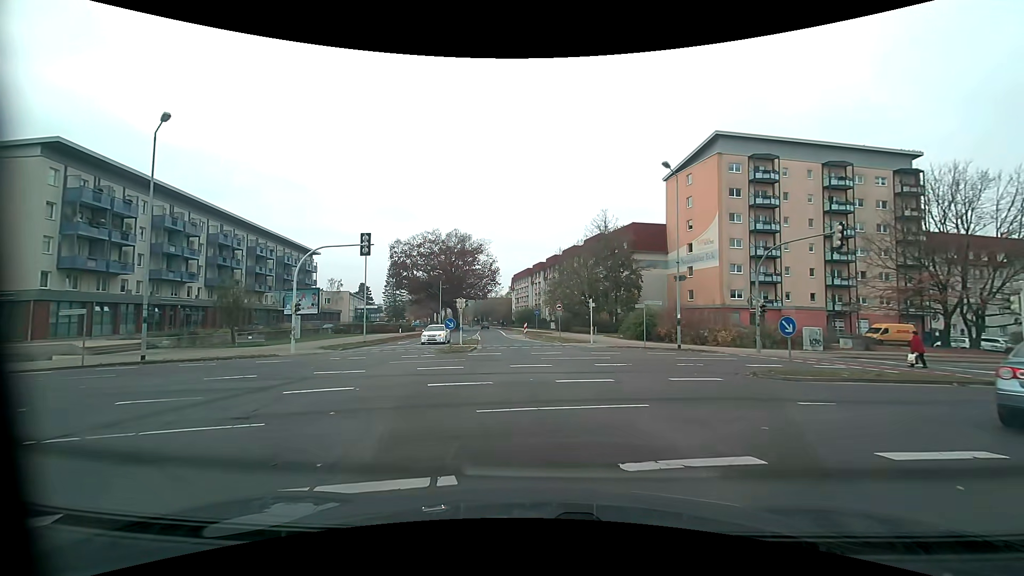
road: tertiary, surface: asphalt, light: Day
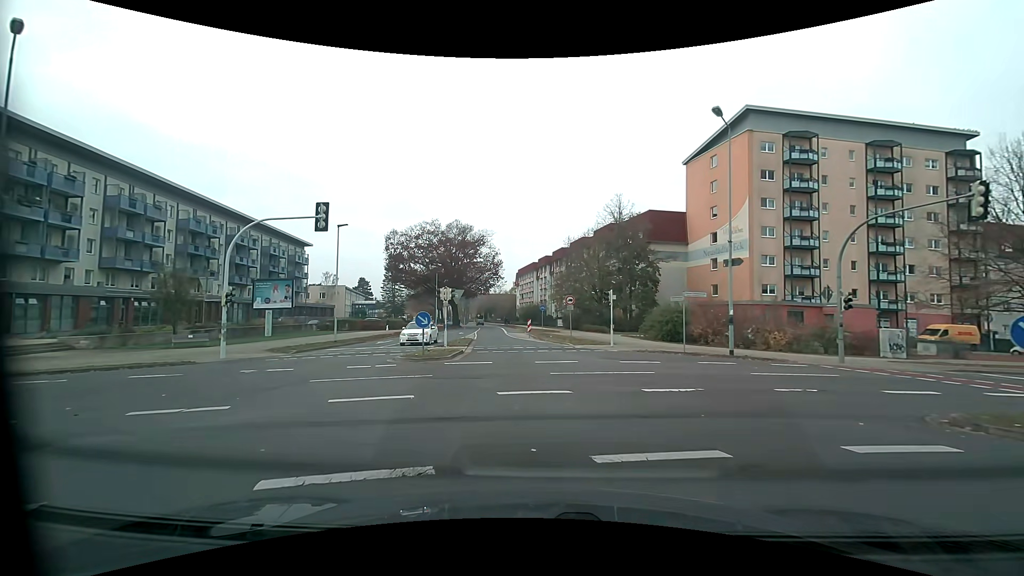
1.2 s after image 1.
(0.0, +7.2) m; 0°
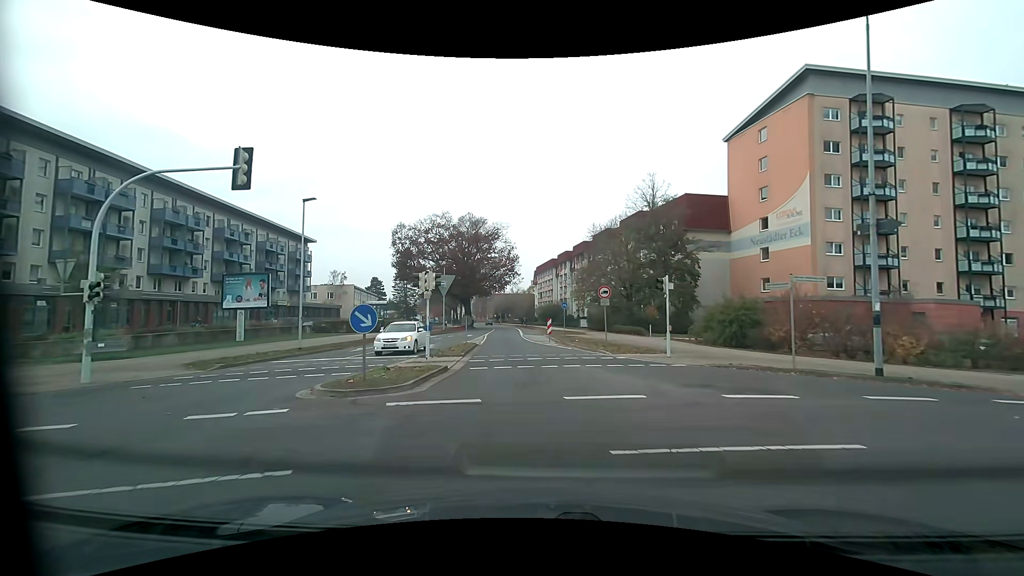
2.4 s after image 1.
(-0.1, +8.2) m; -2°
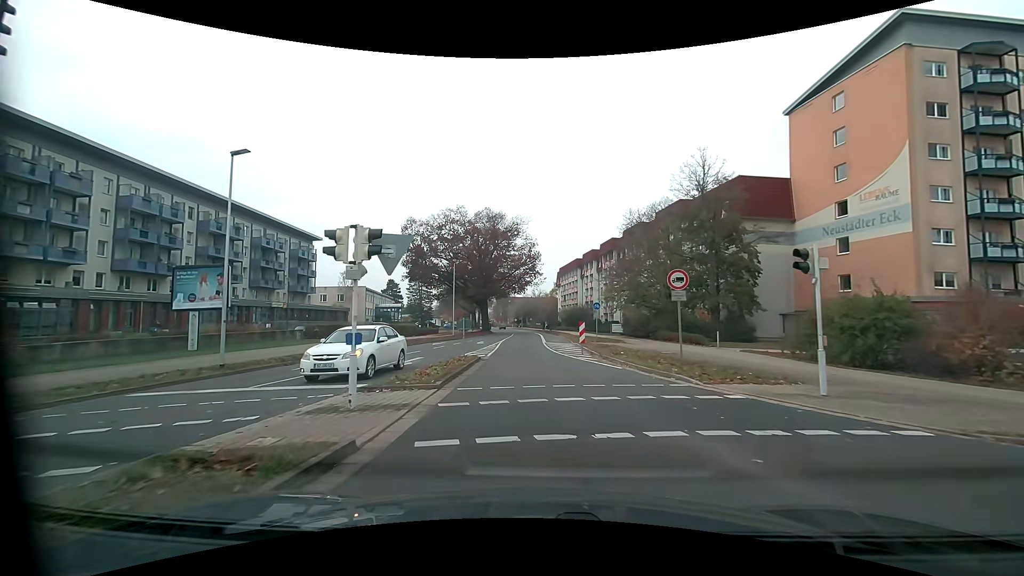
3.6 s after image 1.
(-0.2, +8.9) m; -3°
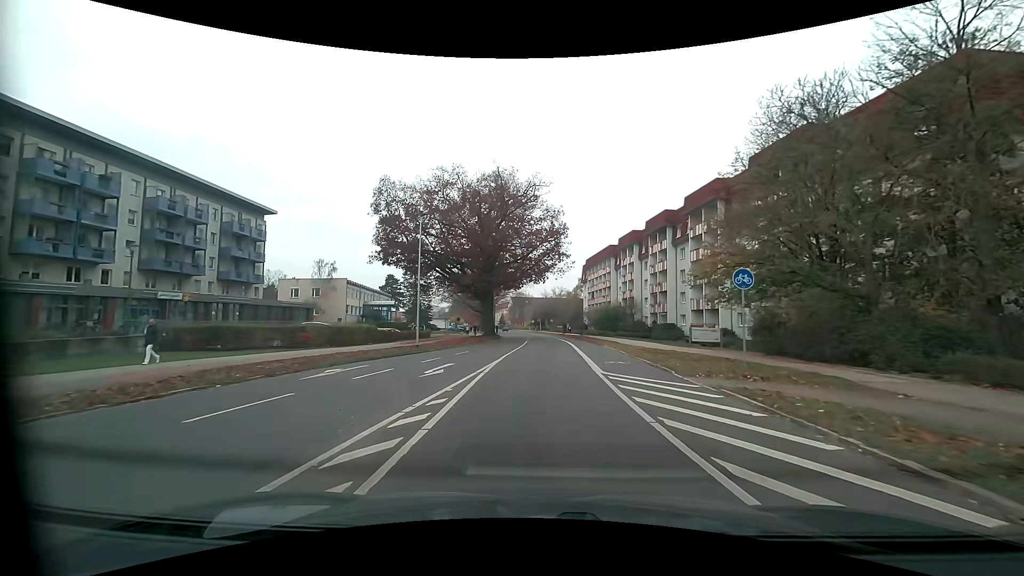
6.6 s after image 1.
(-0.6, +24.1) m; -2°
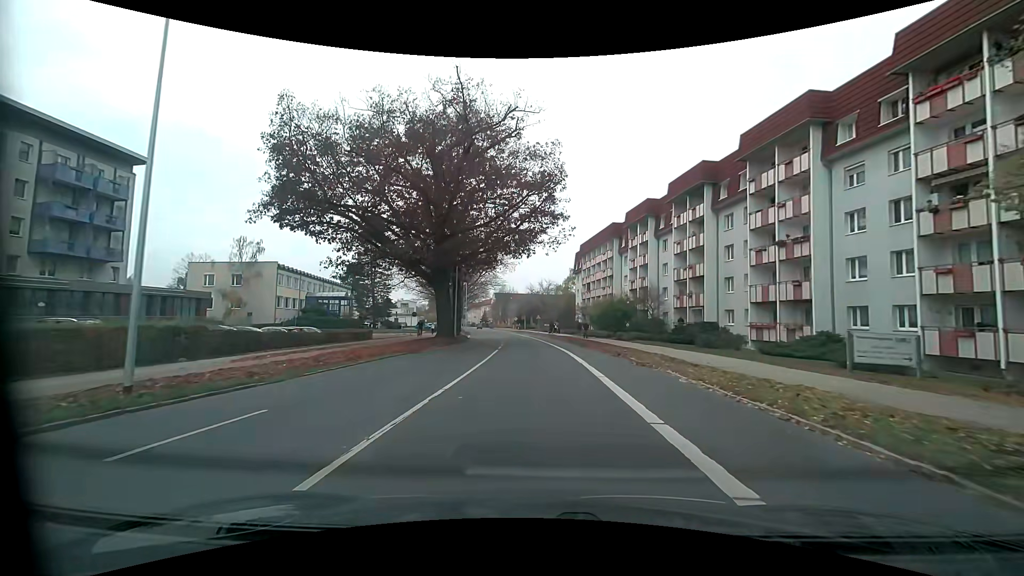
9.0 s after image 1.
(+0.3, +20.3) m; +2°
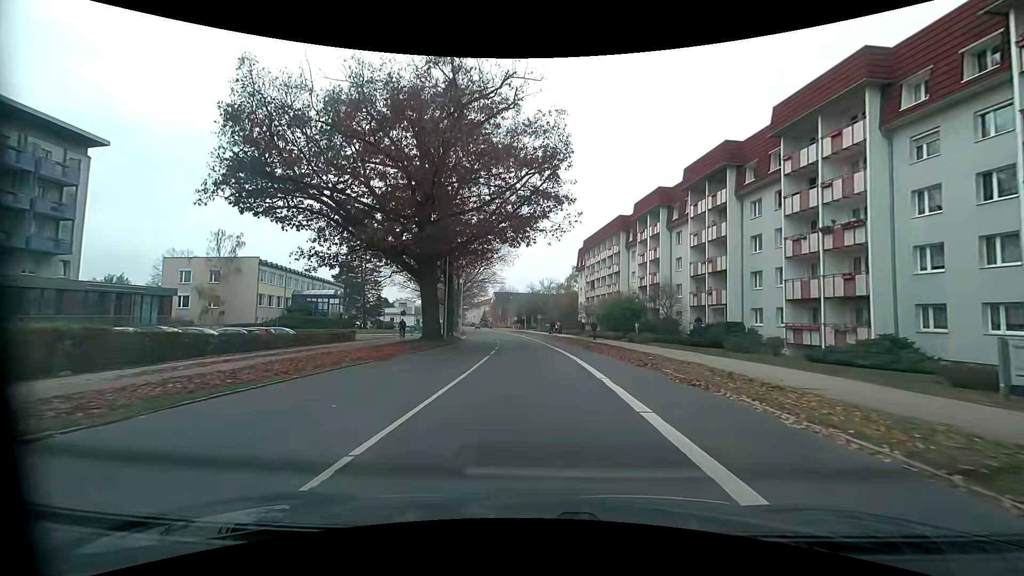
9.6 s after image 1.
(0.0, +5.3) m; 0°
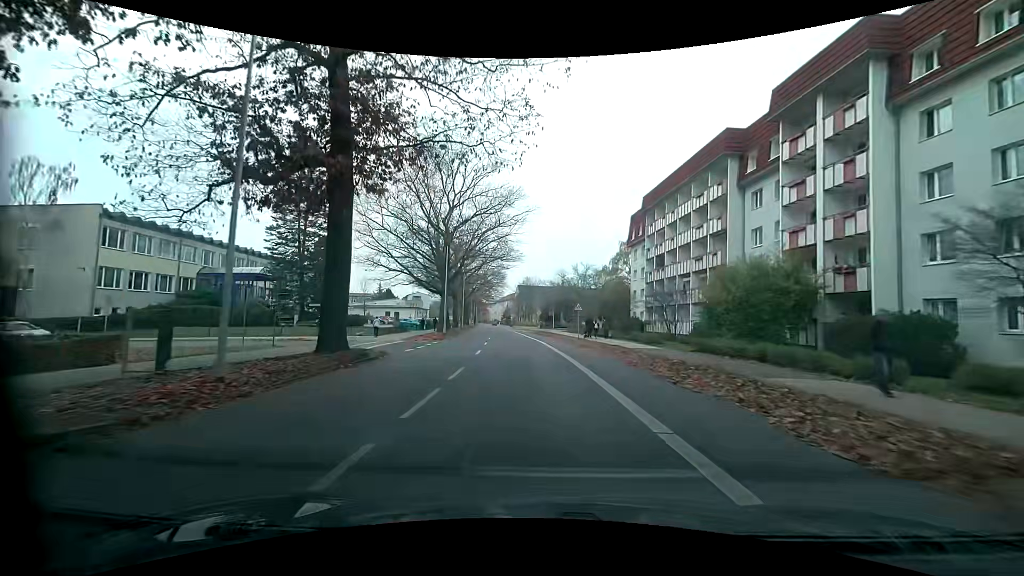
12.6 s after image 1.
(-0.6, +31.1) m; -3°
(0, +10) (-1, +20) (-1, +30) (-2, +40) (-3, +50) (-4, +60) (-5, +70) (-6, +80) (-7, +90) (-8, +100) m
